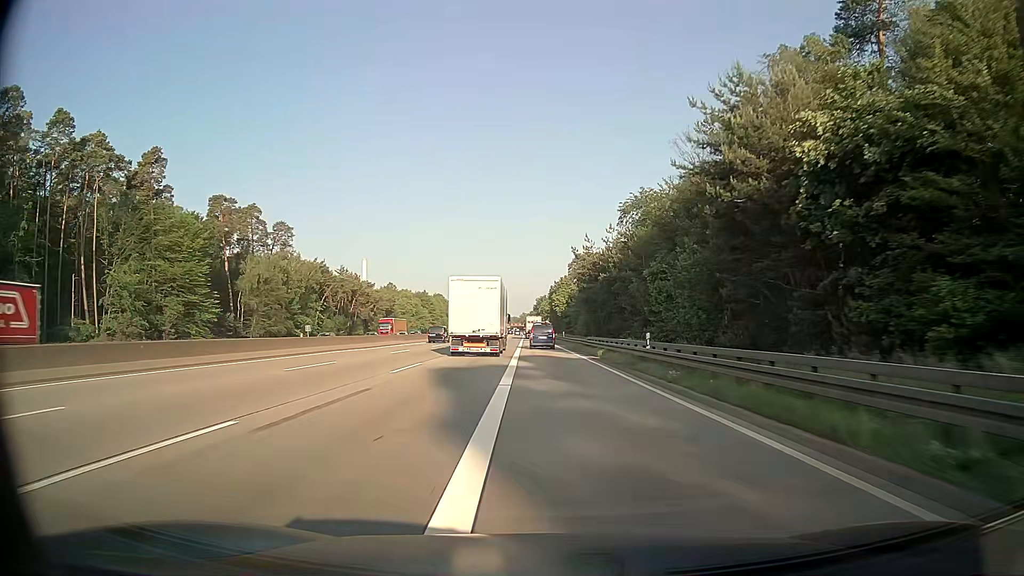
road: motorway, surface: asphalt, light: Day
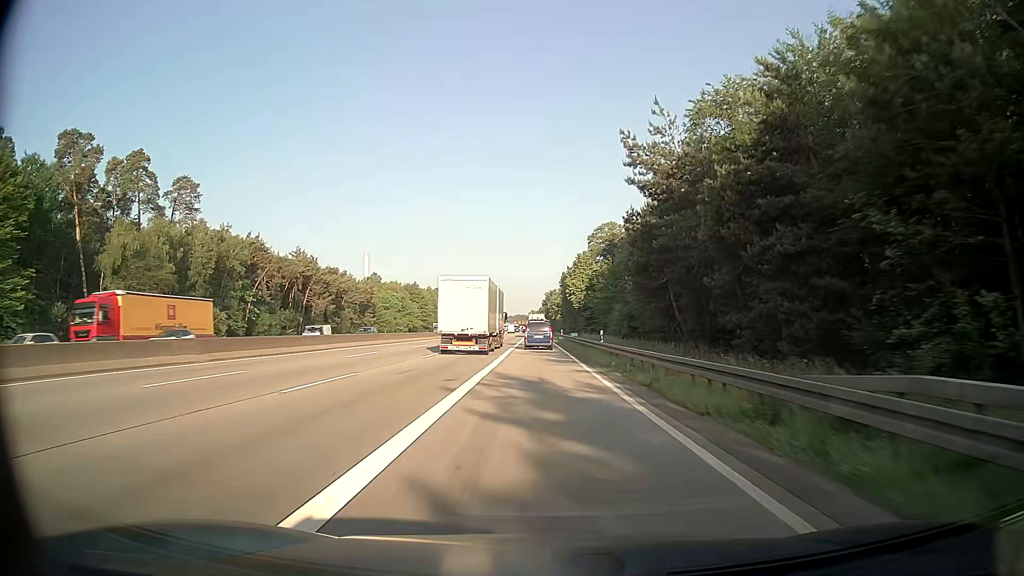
(-0.4, +43.7) m; -1°
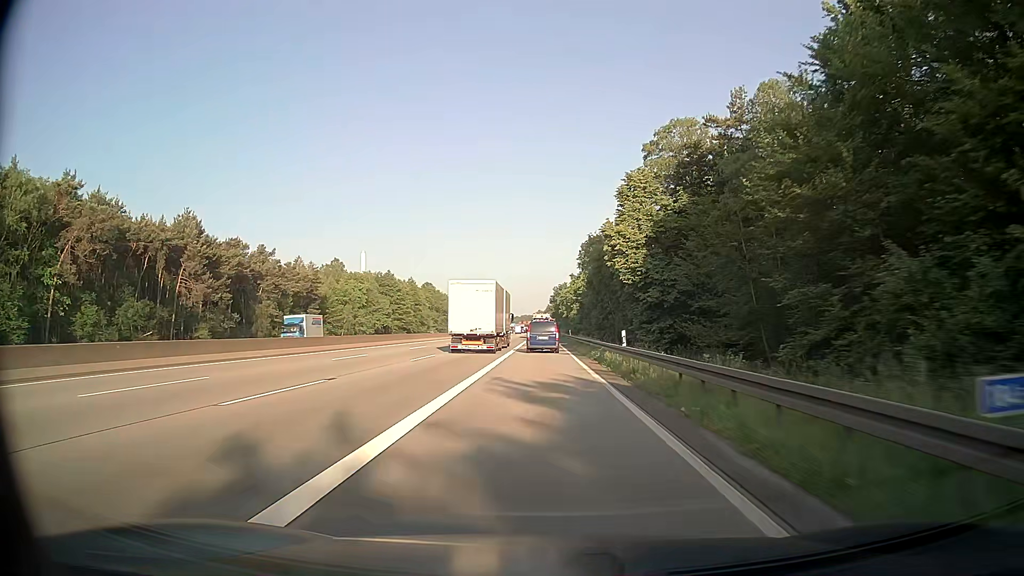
(-0.6, +56.7) m; -1°
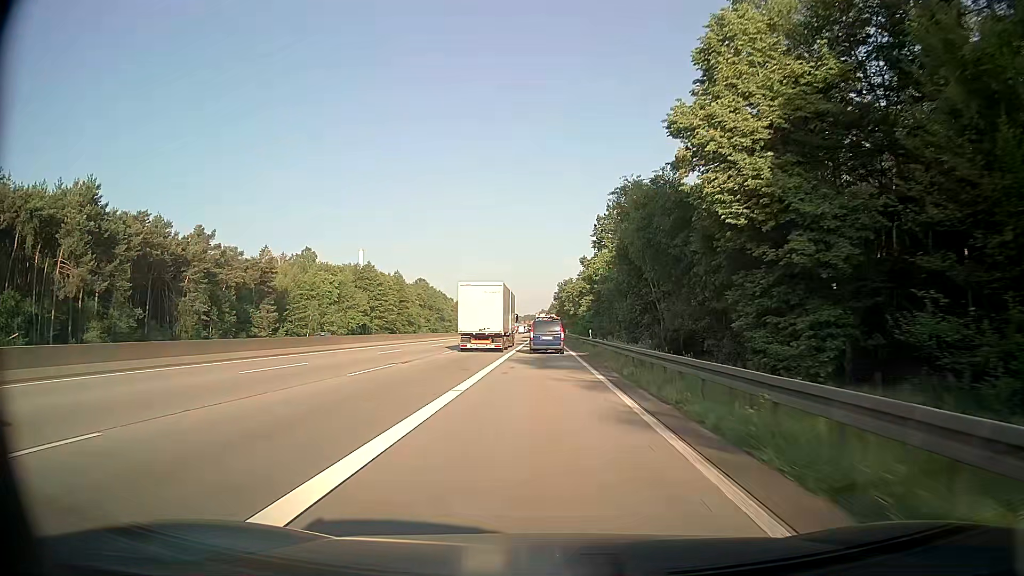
(-0.1, +27.9) m; 0°
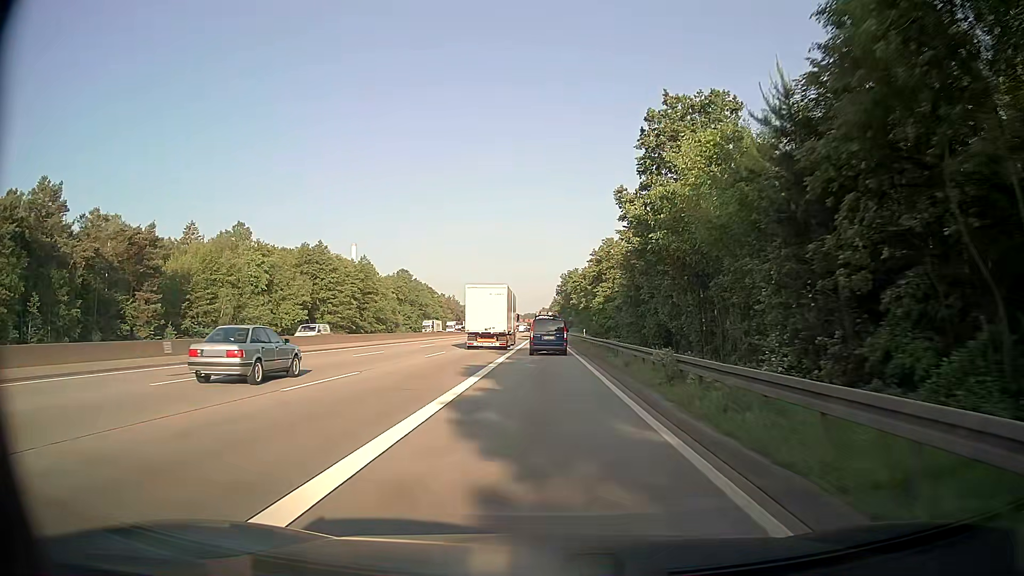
(-0.1, +41.4) m; 0°
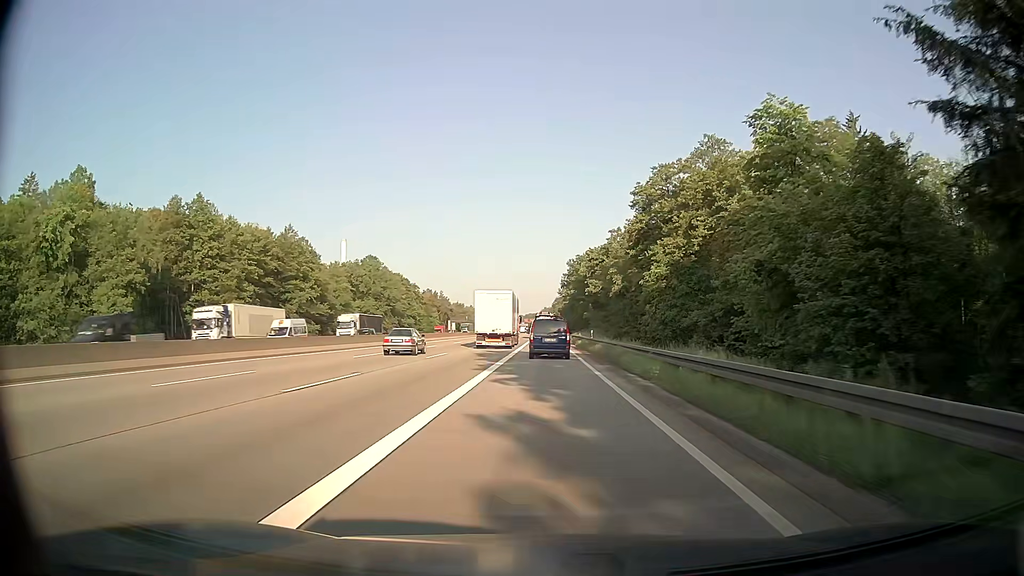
(-0.2, +54.3) m; 0°
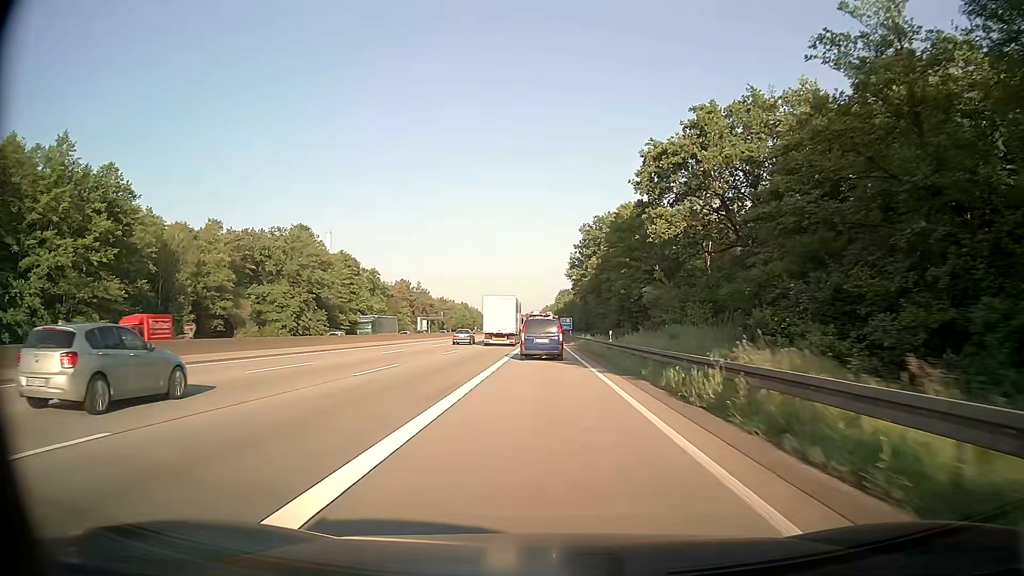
(-0.1, +66.4) m; 0°
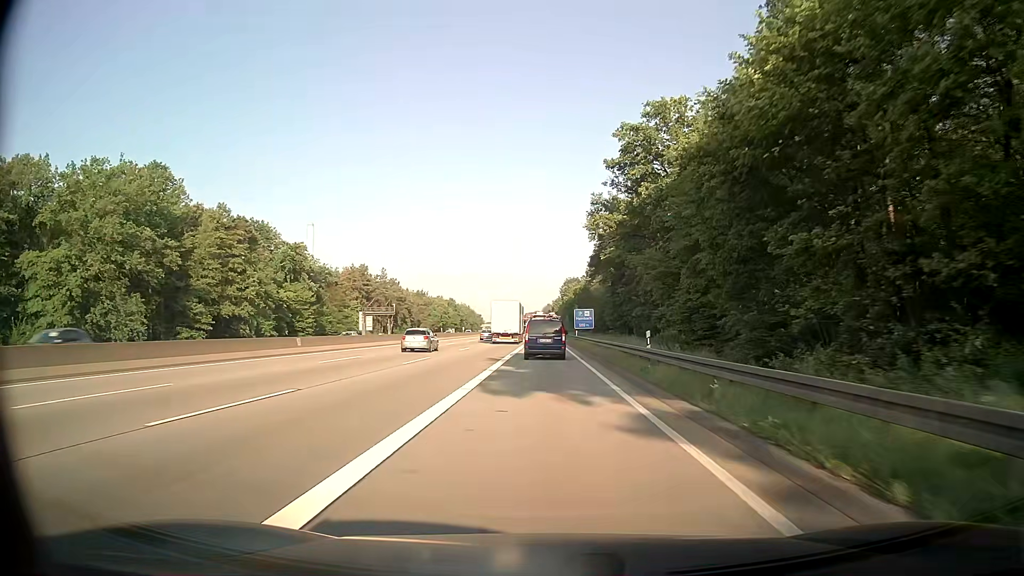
(-0.3, +64.8) m; 0°
(0, +10) (0, +20) (0, +30) (0, +40) (0, +50) (0, +60) (0, +70) (0, +80) (0, +90) (0, +100) m
